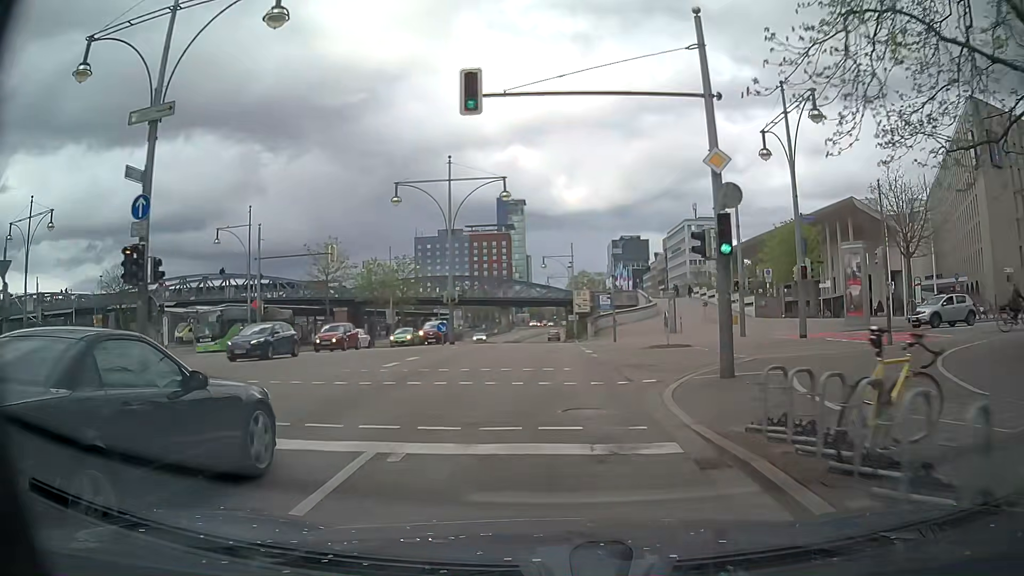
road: primary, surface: asphalt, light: Day
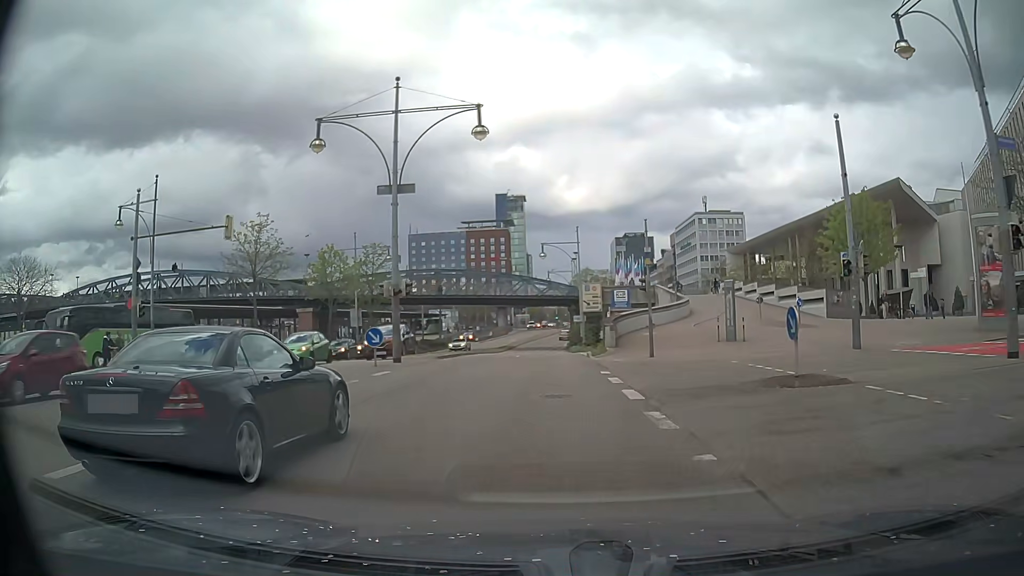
(0.0, +13.3) m; 0°
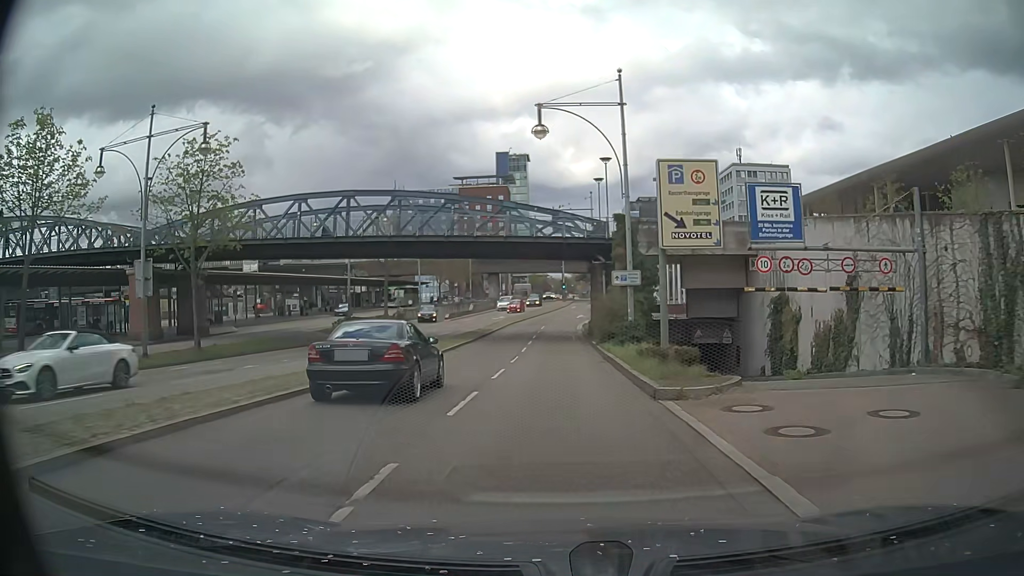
(-0.3, +33.0) m; 0°
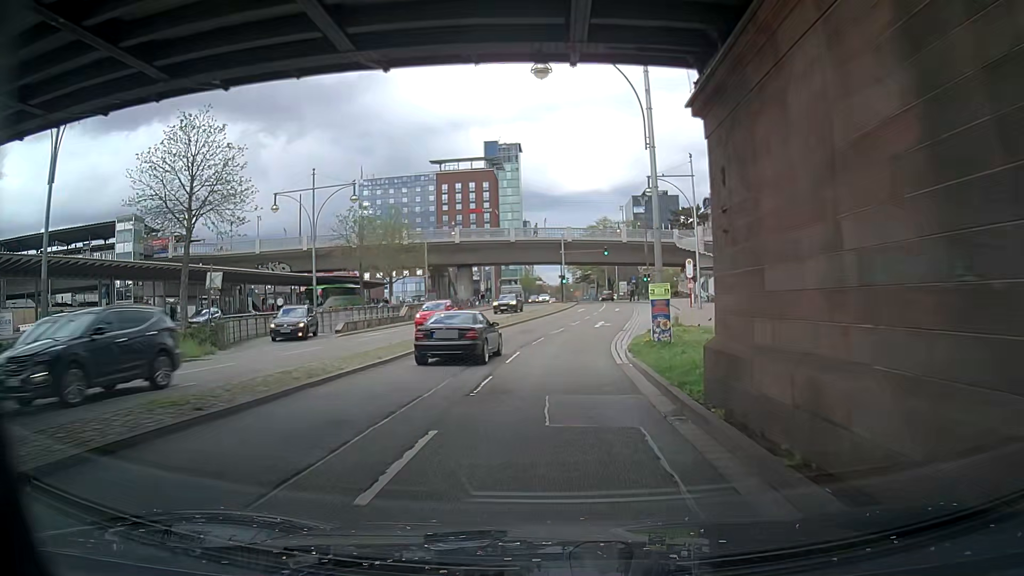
(+0.1, +34.6) m; 0°
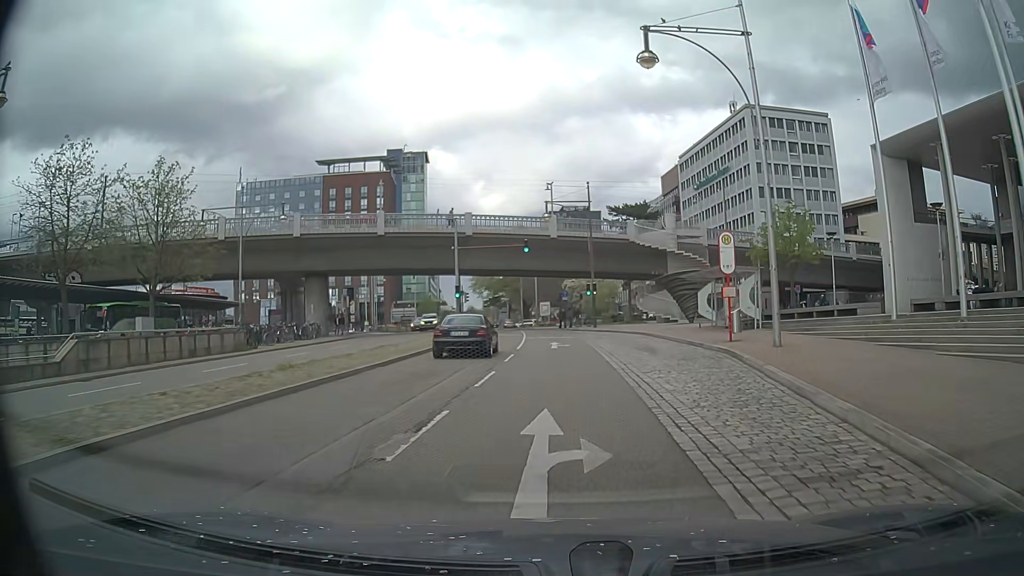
(+0.6, +28.3) m; +7°
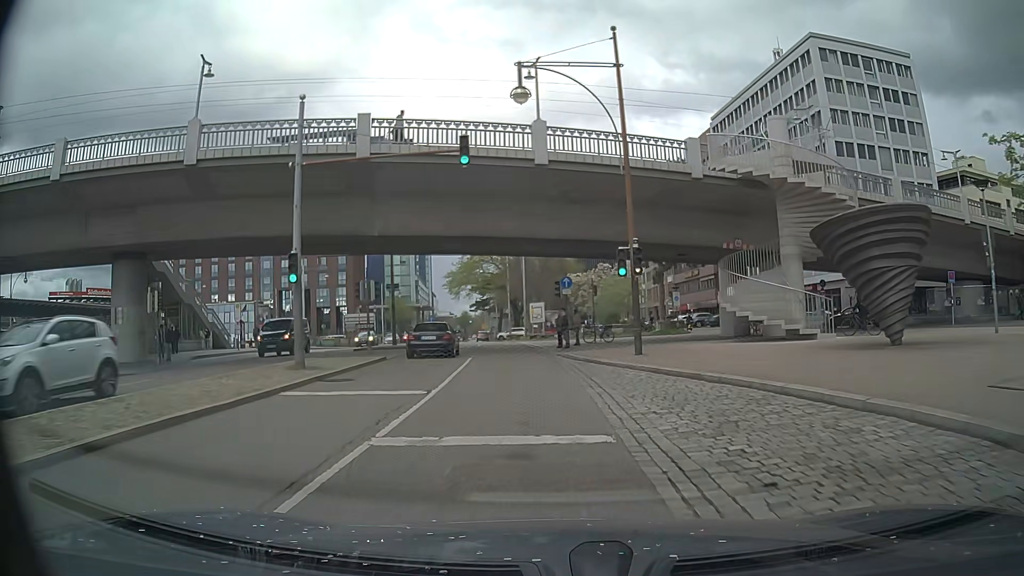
(+0.5, +27.4) m; 0°
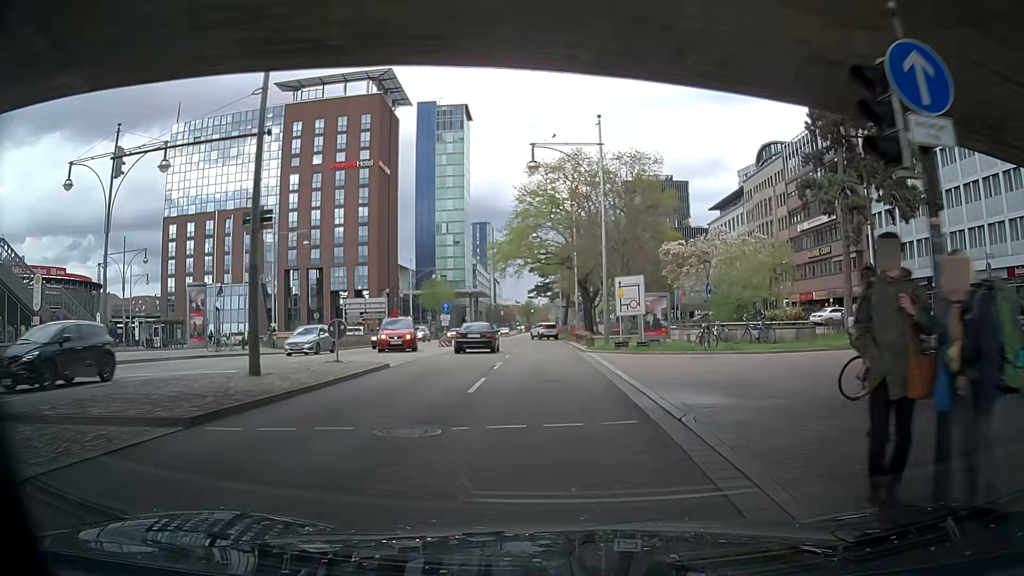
(-1.5, +26.7) m; -6°
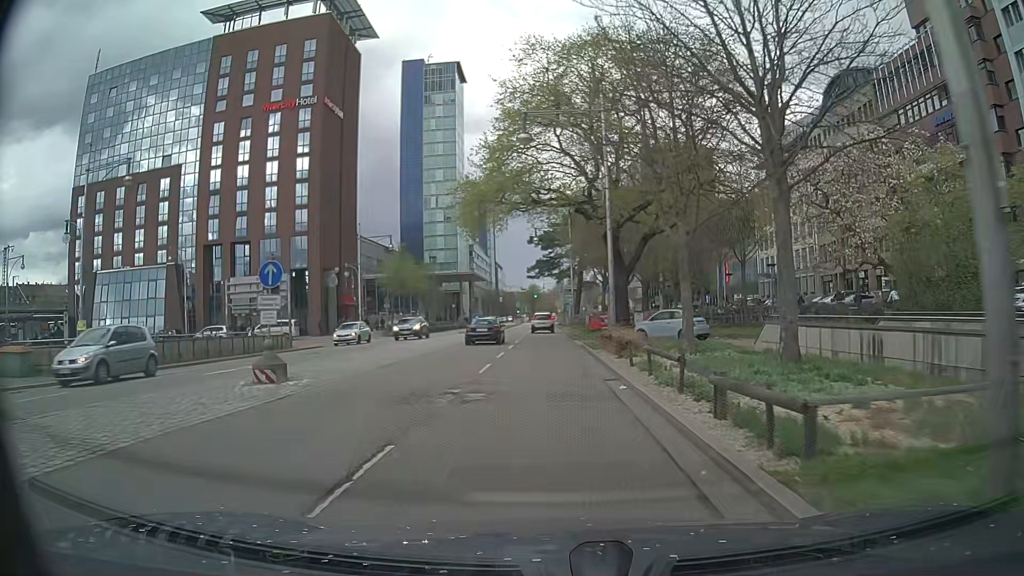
(0.0, +26.1) m; -2°
(0, +10) (0, +20) (0, +30) (0, +40) (0, +50) (0, +60) (0, +70) (0, +80) (0, +90) (+1, +100) m
